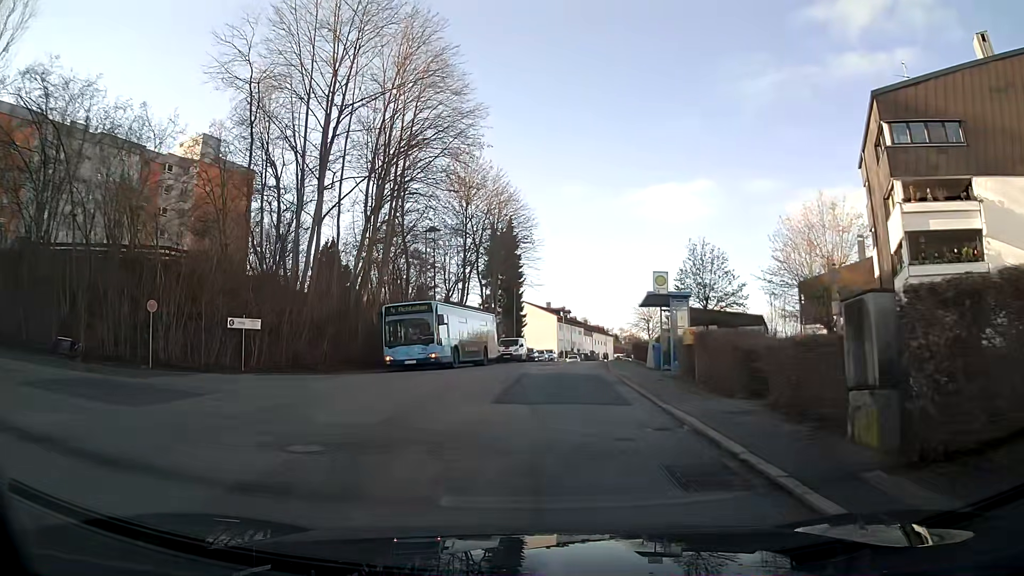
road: residential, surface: asphalt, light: Day
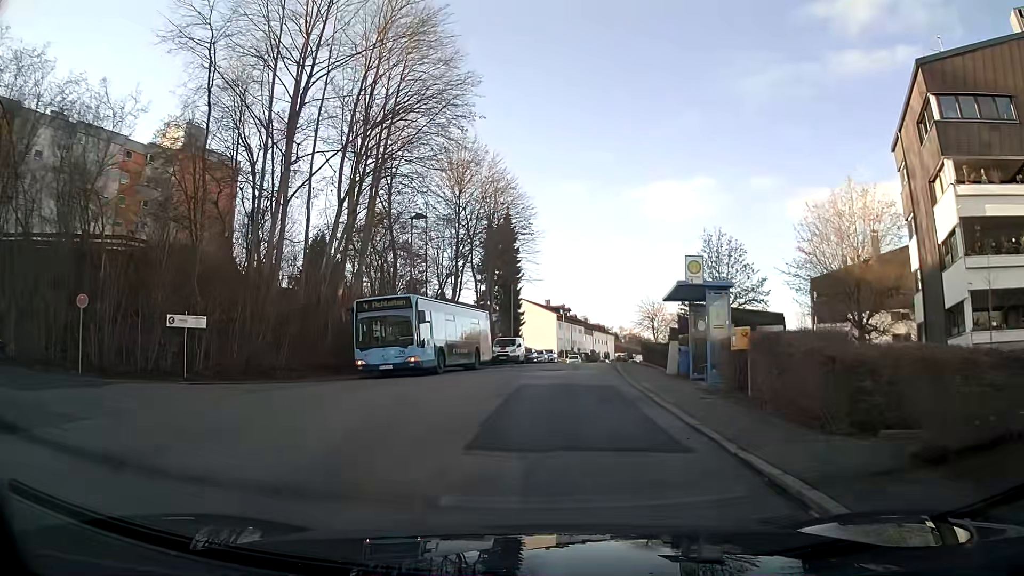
(0.0, +4.5) m; 0°
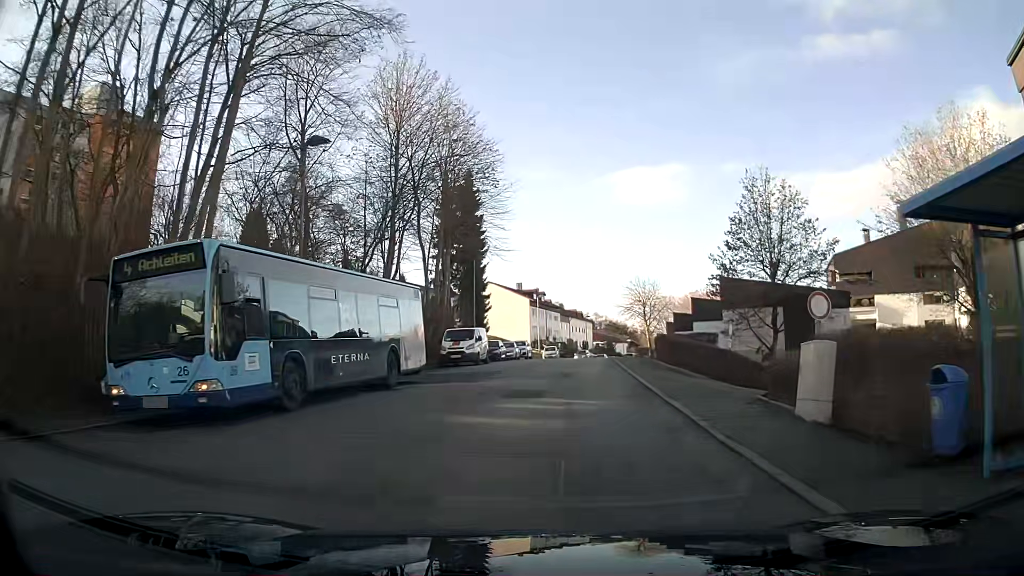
(+0.3, +13.9) m; +2°
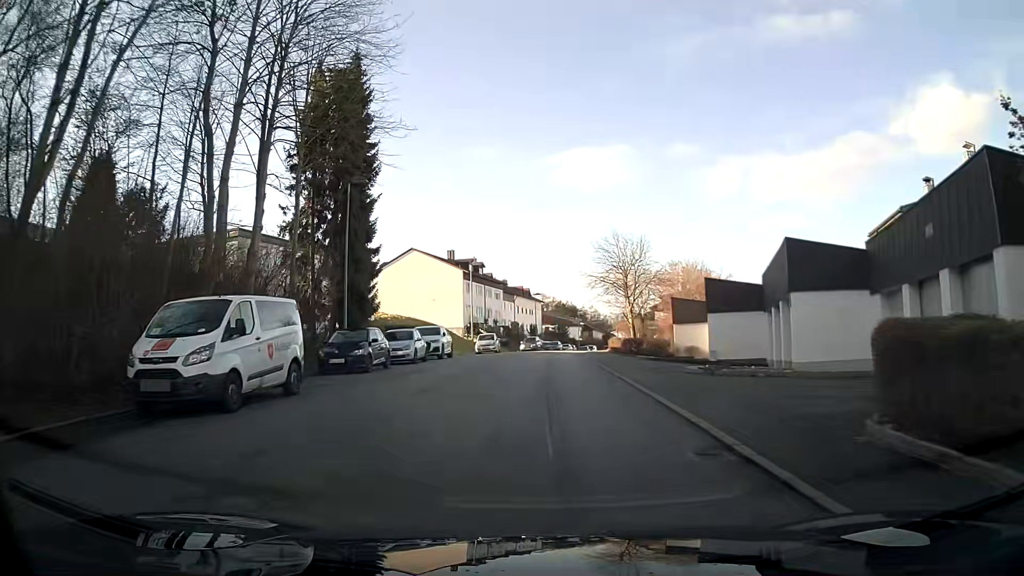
(+0.8, +24.0) m; +4°
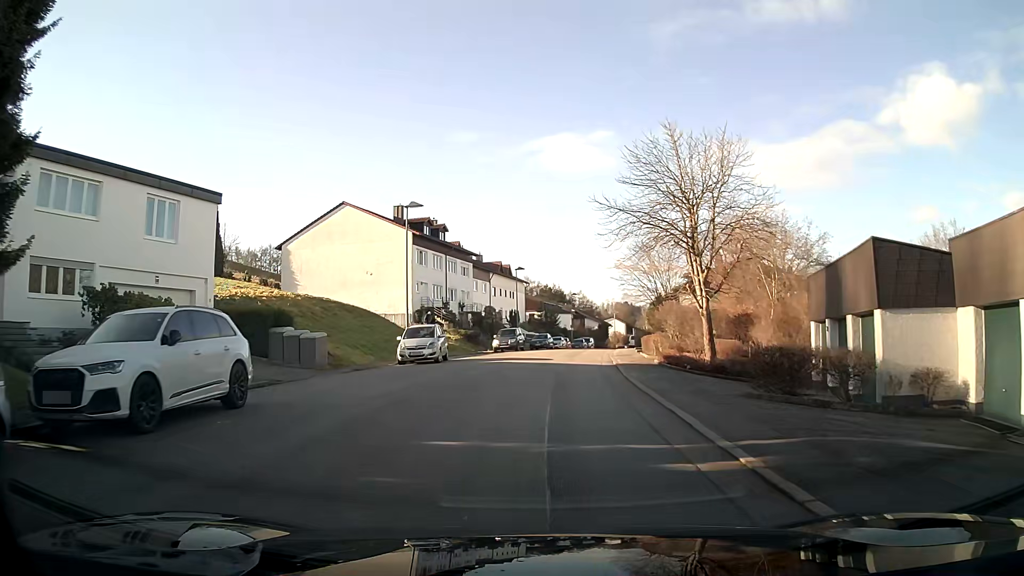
(+0.3, +25.3) m; +2°
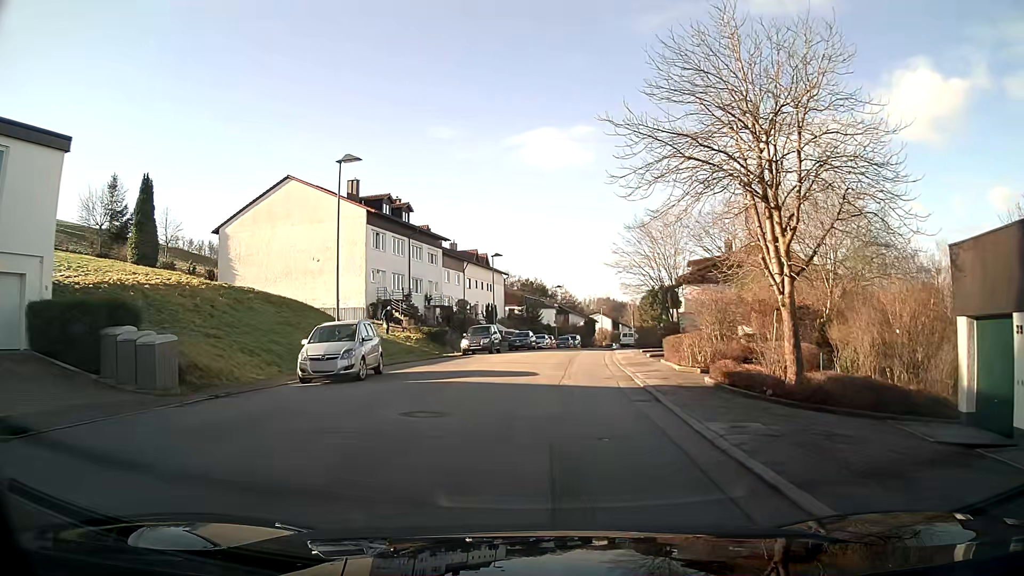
(+0.2, +10.0) m; +2°
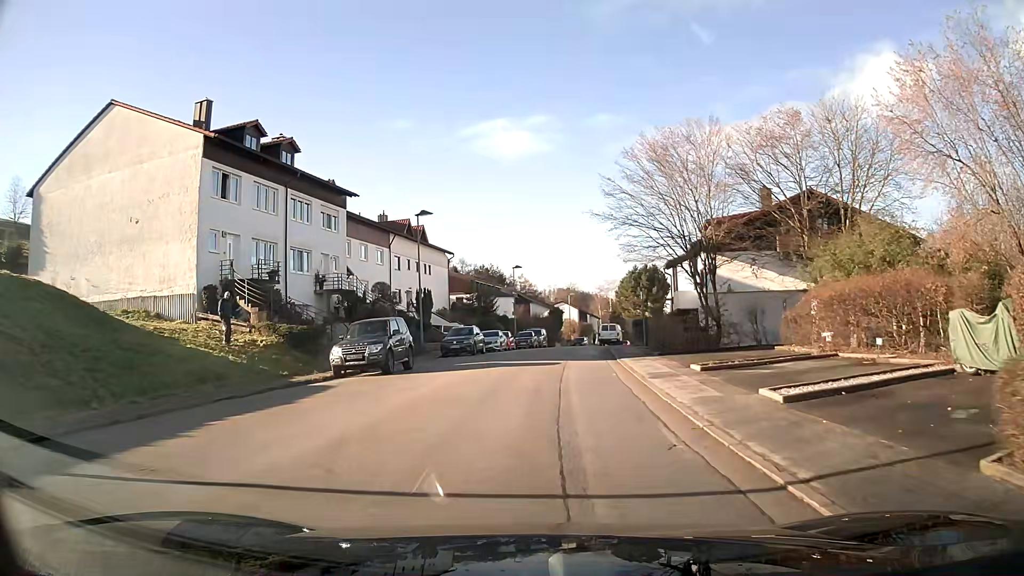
(+0.6, +19.6) m; +3°
(0, +10) (+1, +20) (+1, +30) (+2, +40) (+2, +50) (+3, +60) (+4, +70) (+6, +80) (+8, +89) (+11, +99) m
